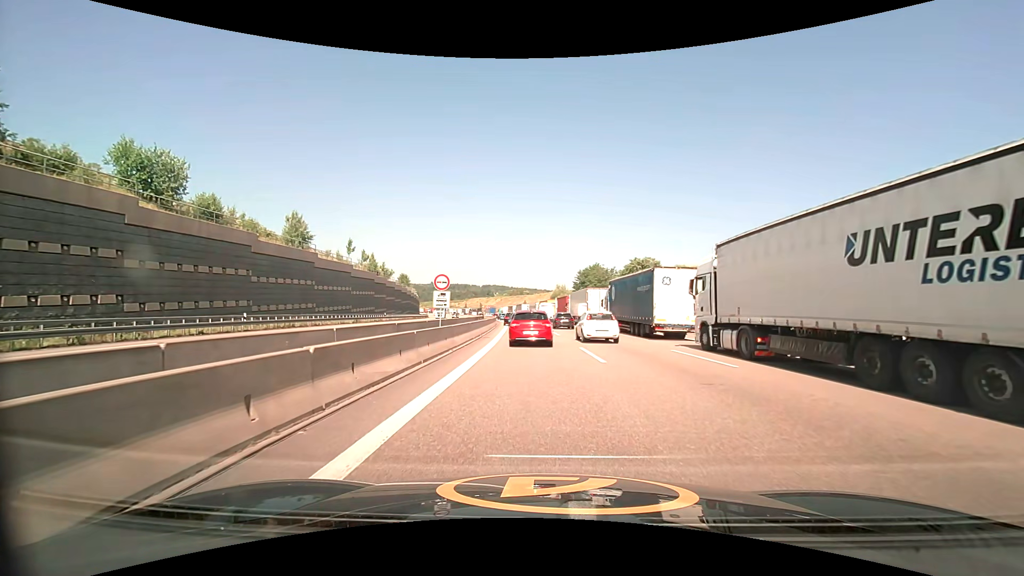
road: motorway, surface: asphalt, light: Day
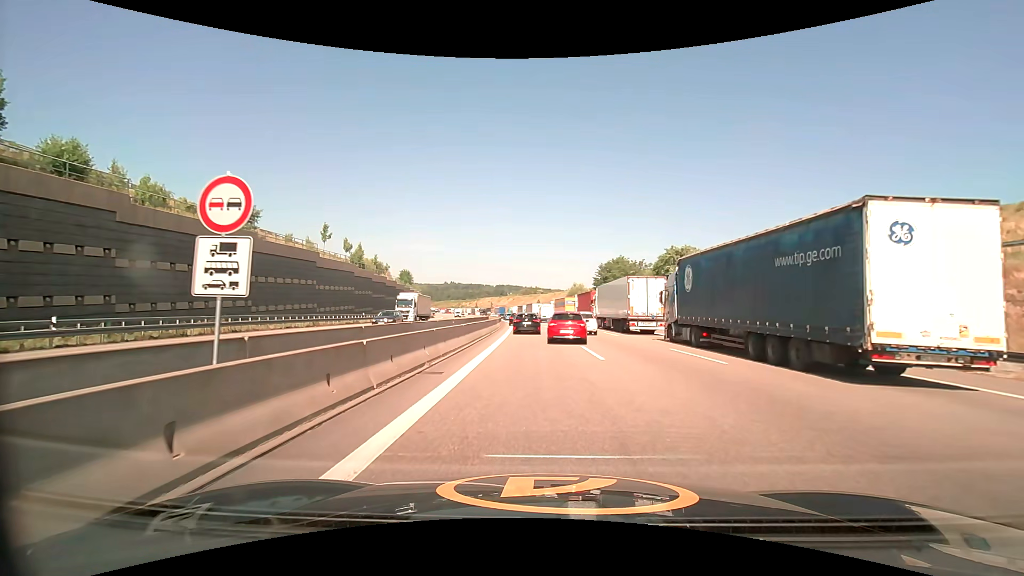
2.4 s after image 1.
(-0.2, +16.3) m; -2°
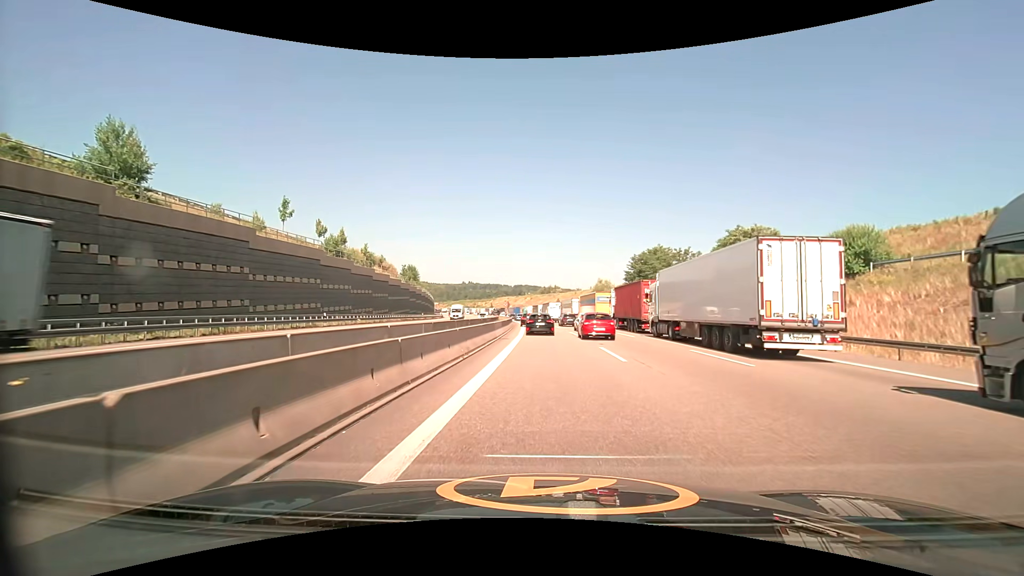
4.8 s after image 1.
(-0.3, +17.7) m; -2°
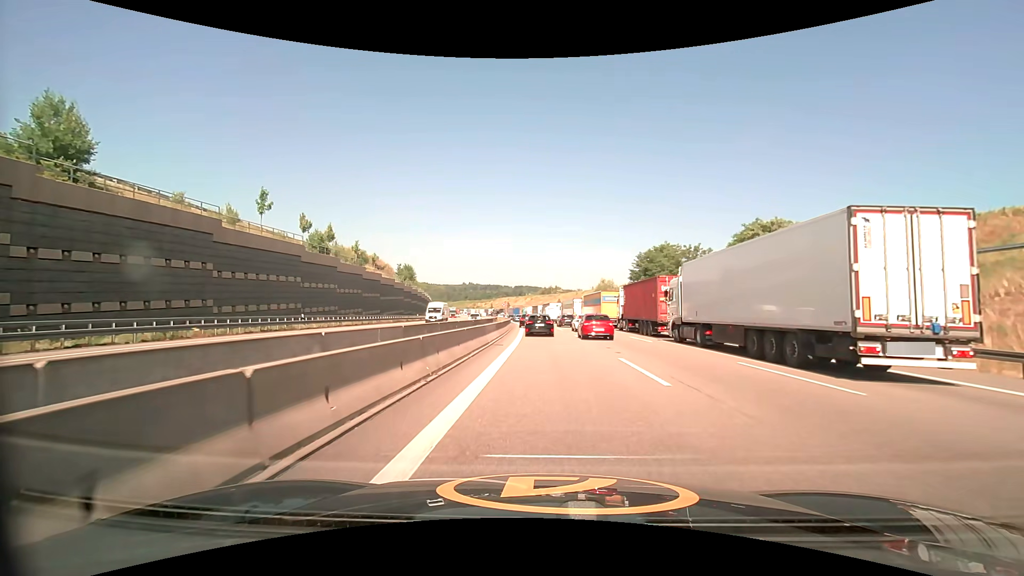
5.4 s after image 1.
(0.0, +4.8) m; 0°
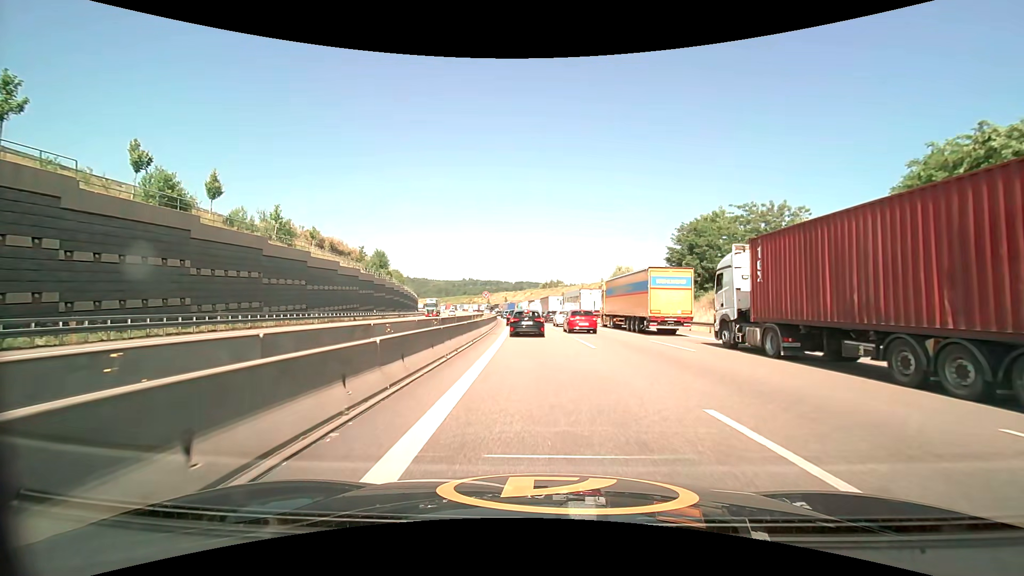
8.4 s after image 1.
(0.0, +26.3) m; 0°
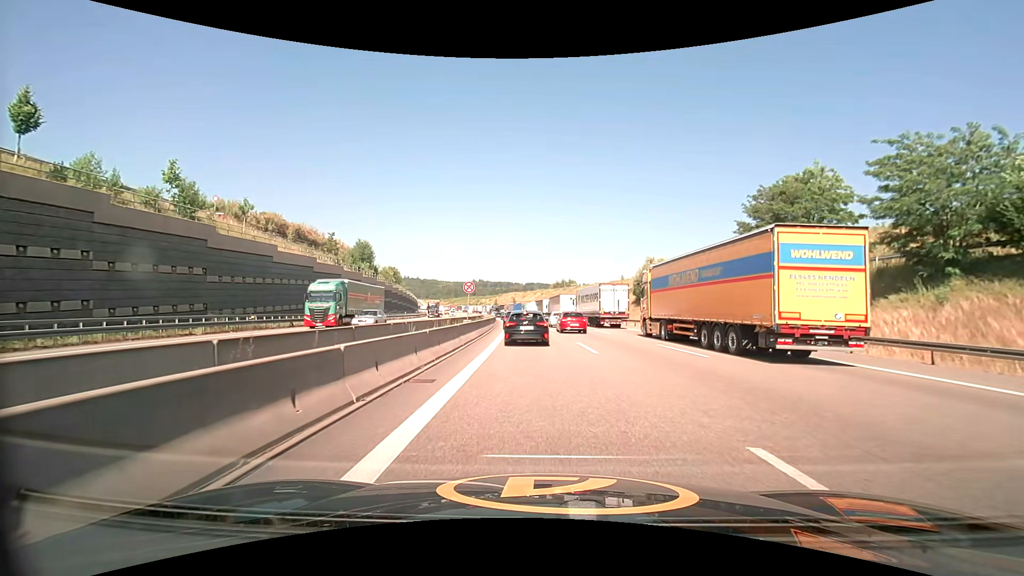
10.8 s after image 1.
(-0.1, +19.0) m; -1°
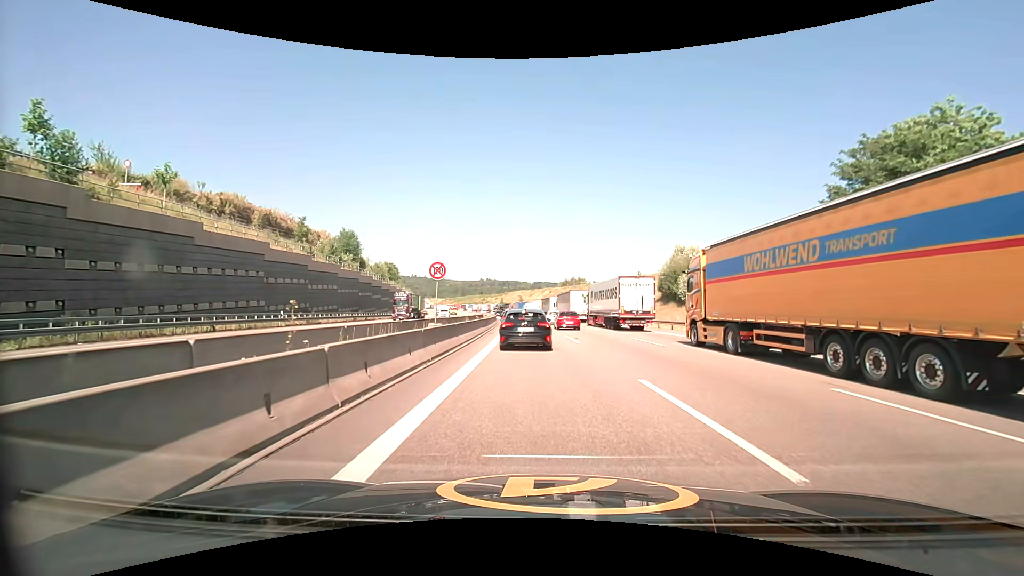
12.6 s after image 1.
(-0.1, +12.3) m; -1°
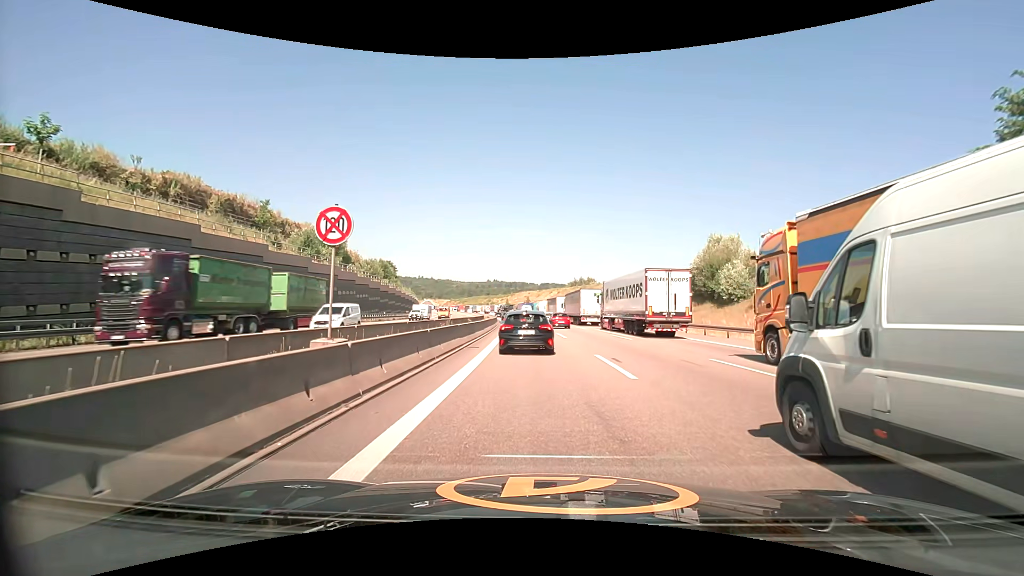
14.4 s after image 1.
(0.0, +11.1) m; -1°
(0, +10) (0, +20) (-1, +30) (-1, +40) (-2, +50) (-2, +60) (-3, +70) (-4, +80) (-5, +90) (-6, +100) m
